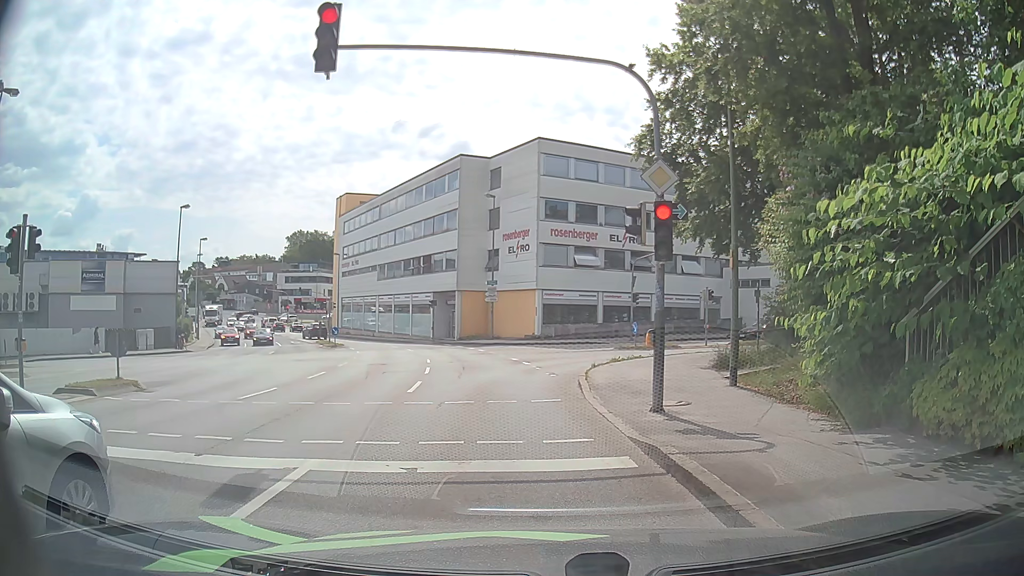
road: tertiary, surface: asphalt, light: Day
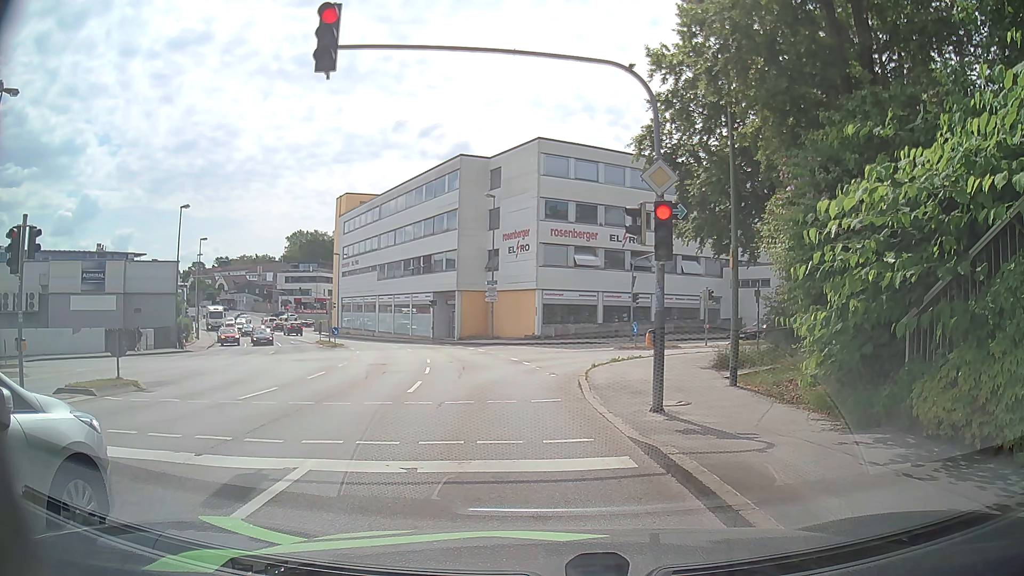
(0.0, 0.0) m; 0°
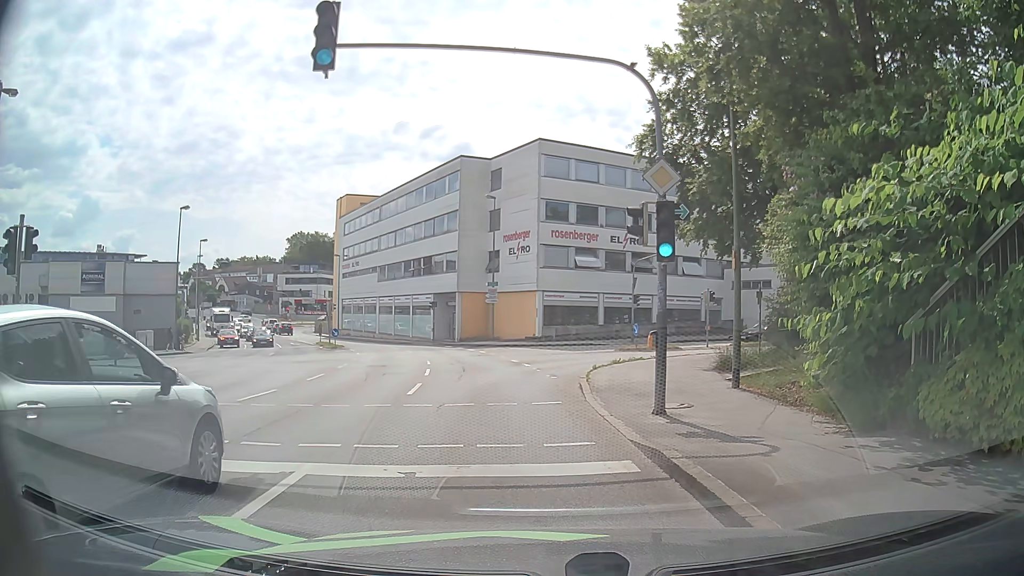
(0.0, +0.1) m; 0°
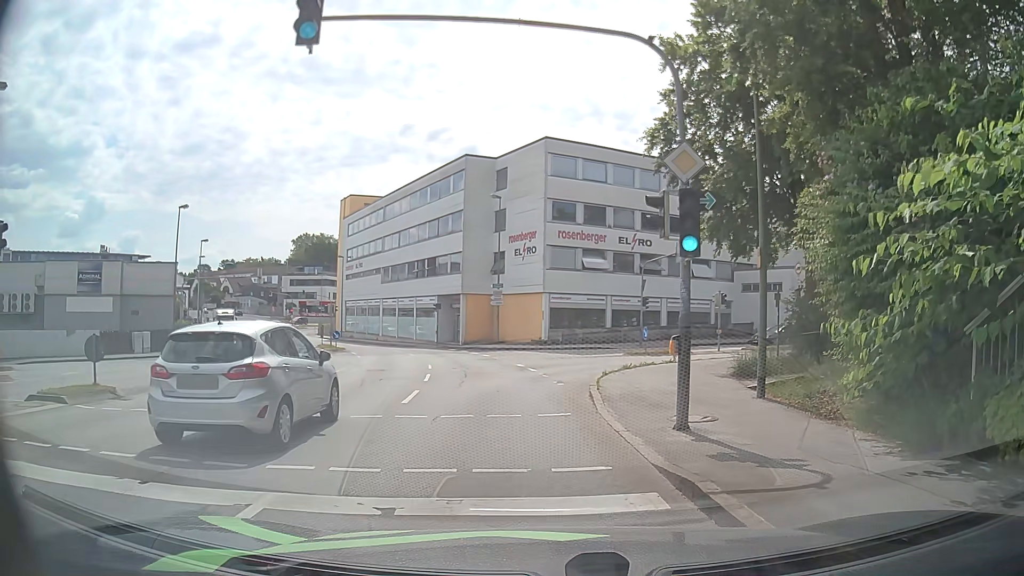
(0.0, +1.2) m; -1°
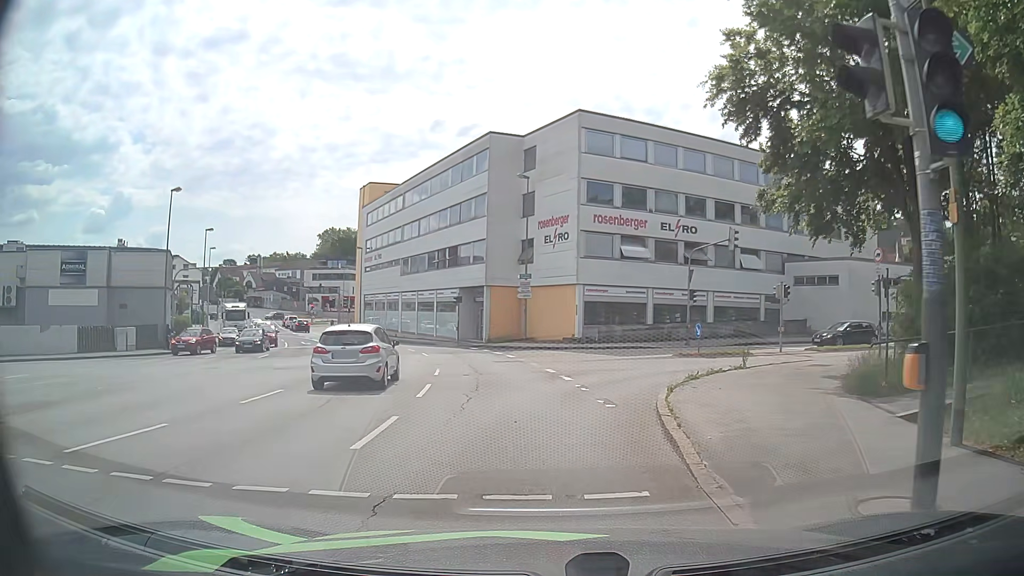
(-0.1, +5.4) m; -2°
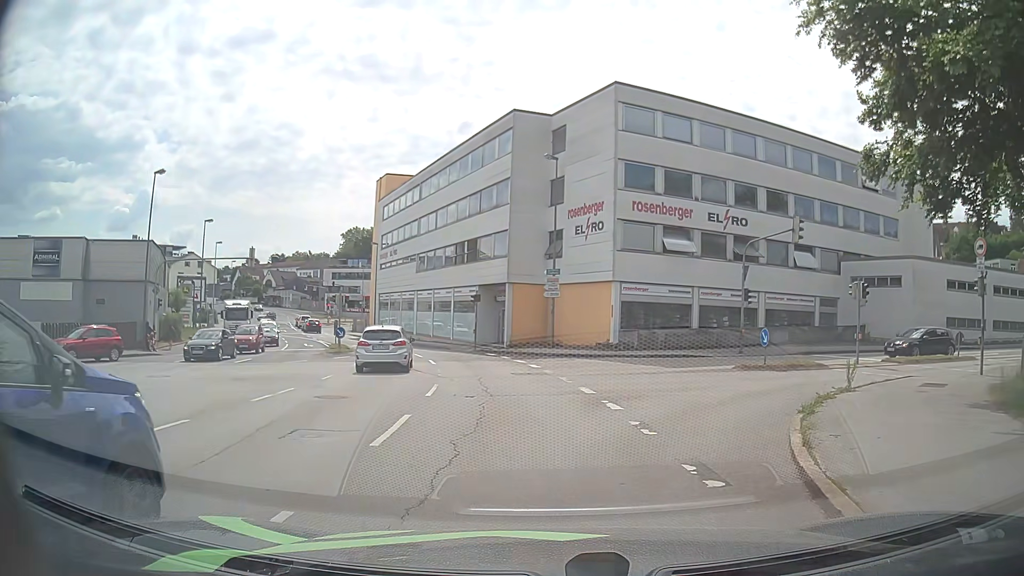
(-0.2, +5.6) m; -2°
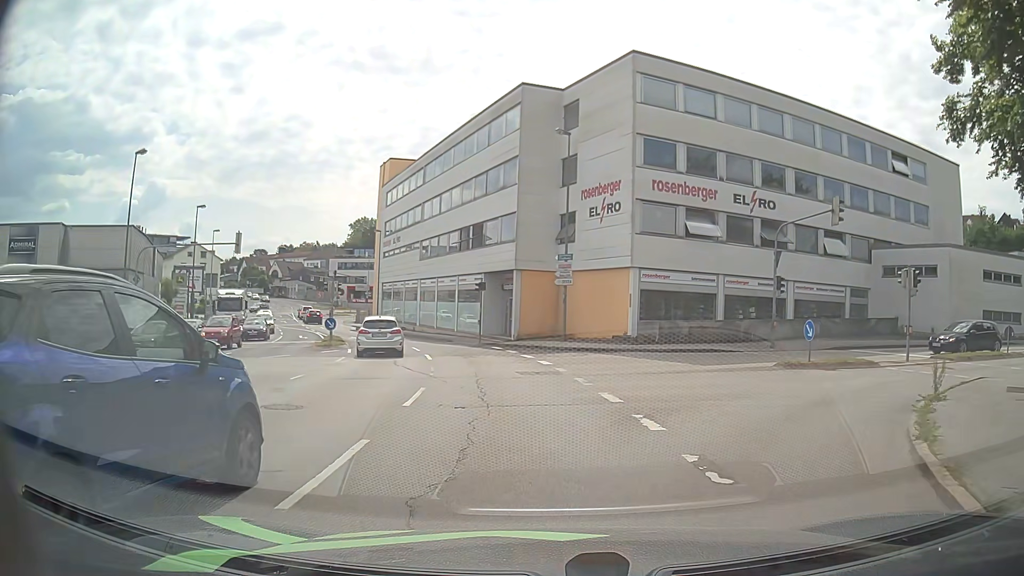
(-0.1, +3.3) m; -3°
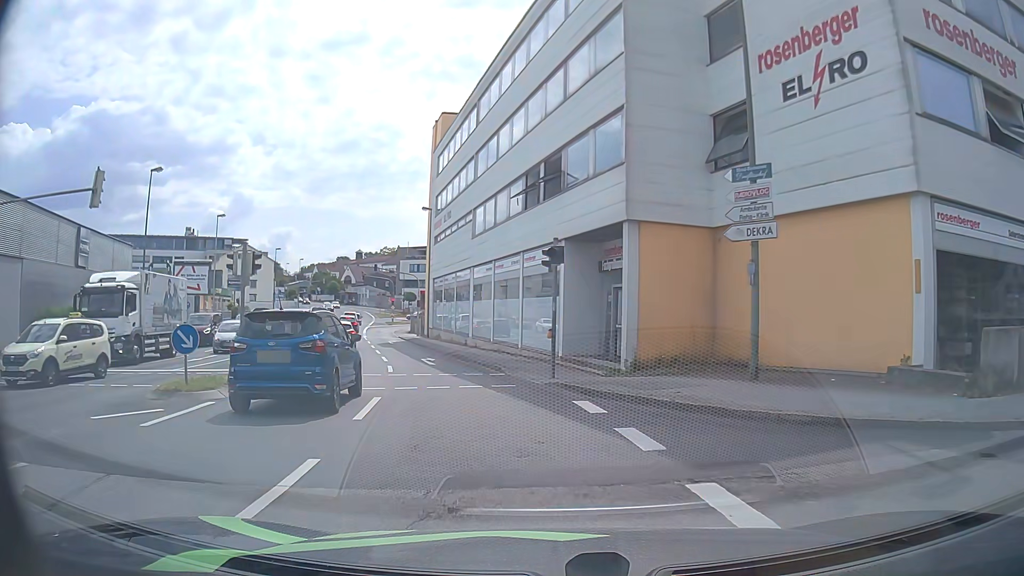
(-0.8, +19.4) m; -7°
(-1, +10) (-2, +20) (-5, +29) (-8, +39) (-11, +49) (-14, +58) (-16, +68) (-17, +78) (-16, +88) (-13, +97) m
